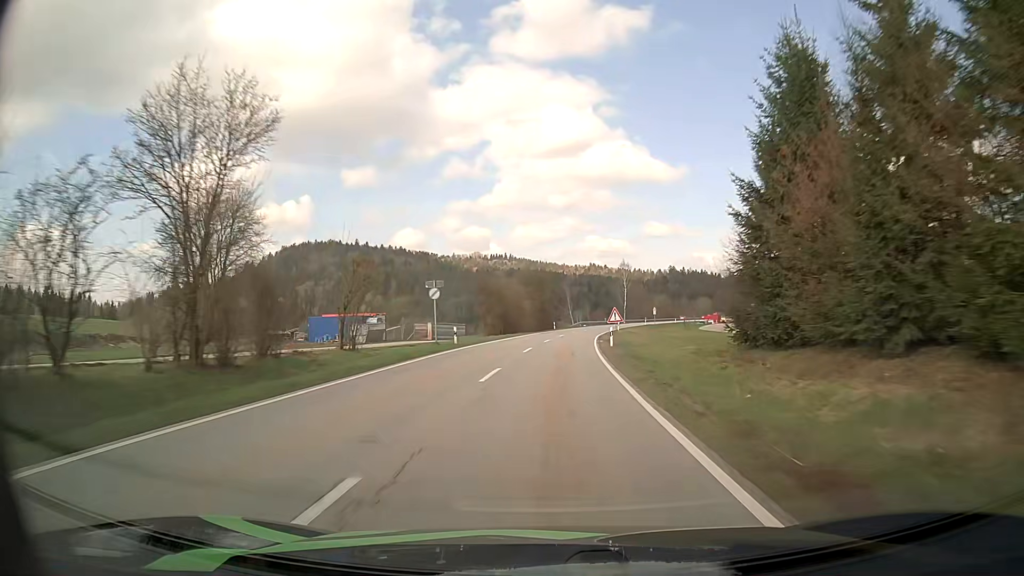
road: secondary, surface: asphalt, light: Day
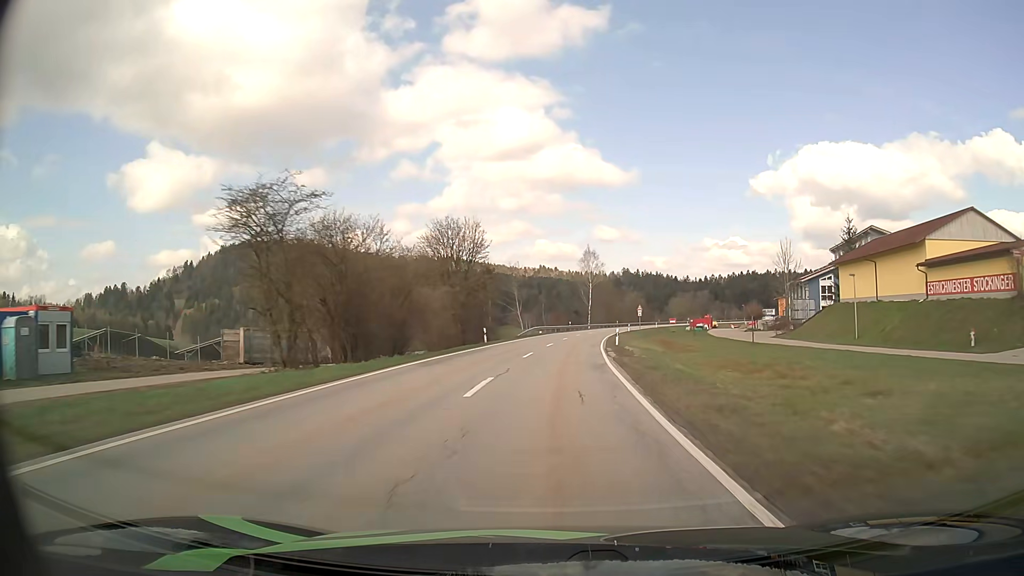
(+1.4, +43.4) m; +4°
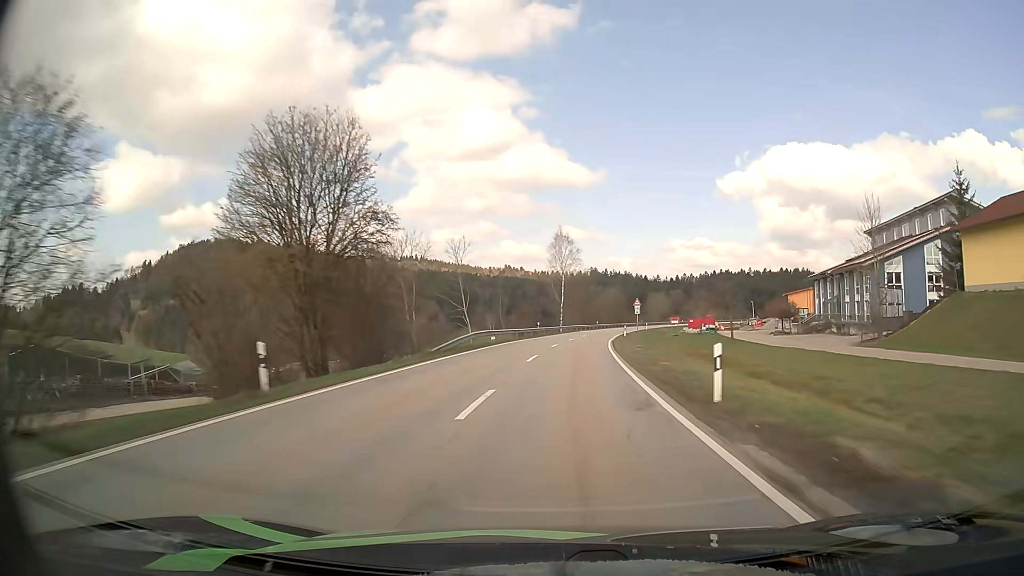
(+0.8, +29.6) m; +3°
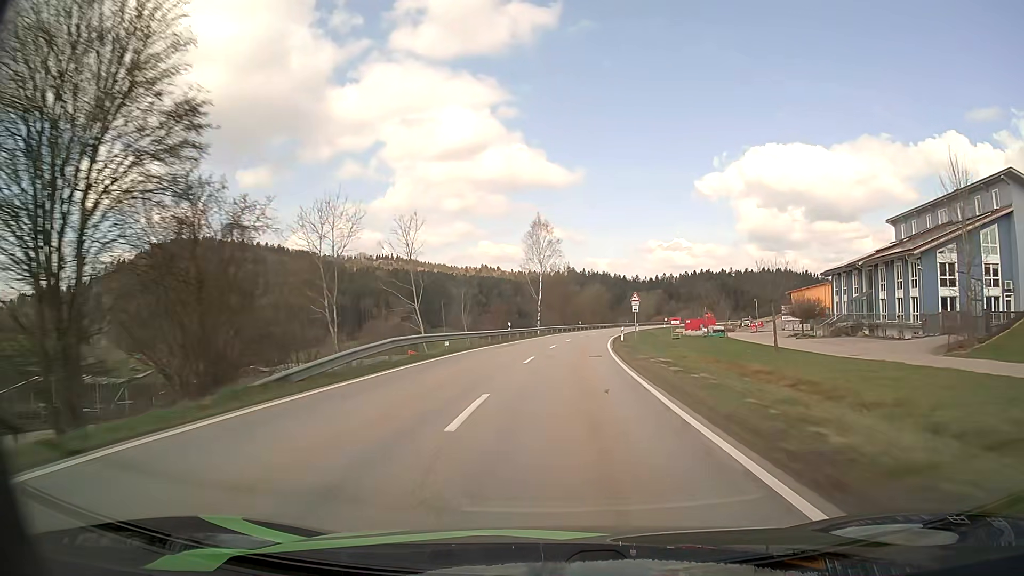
(+0.2, +14.9) m; +2°
